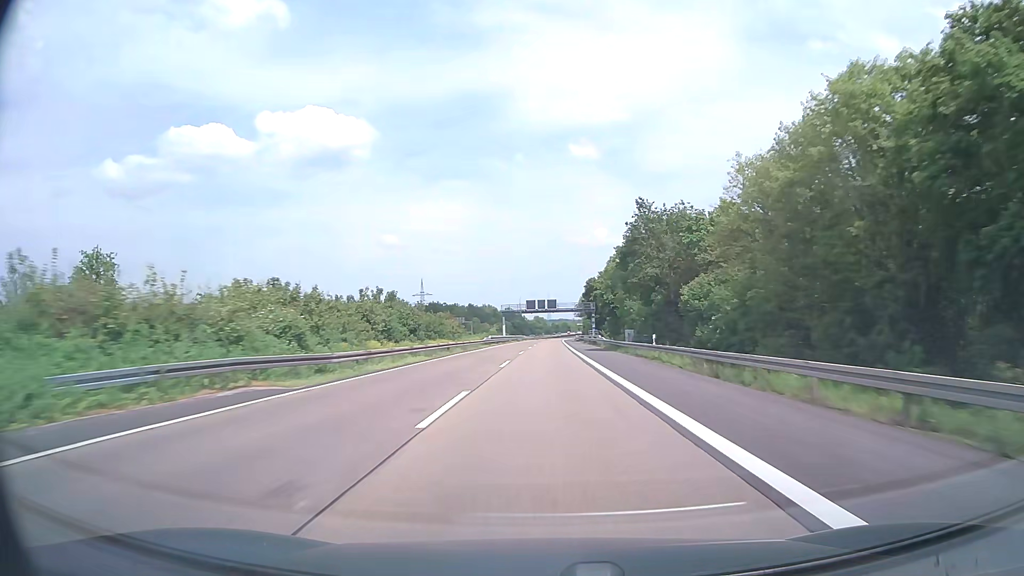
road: motorway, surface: asphalt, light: Day
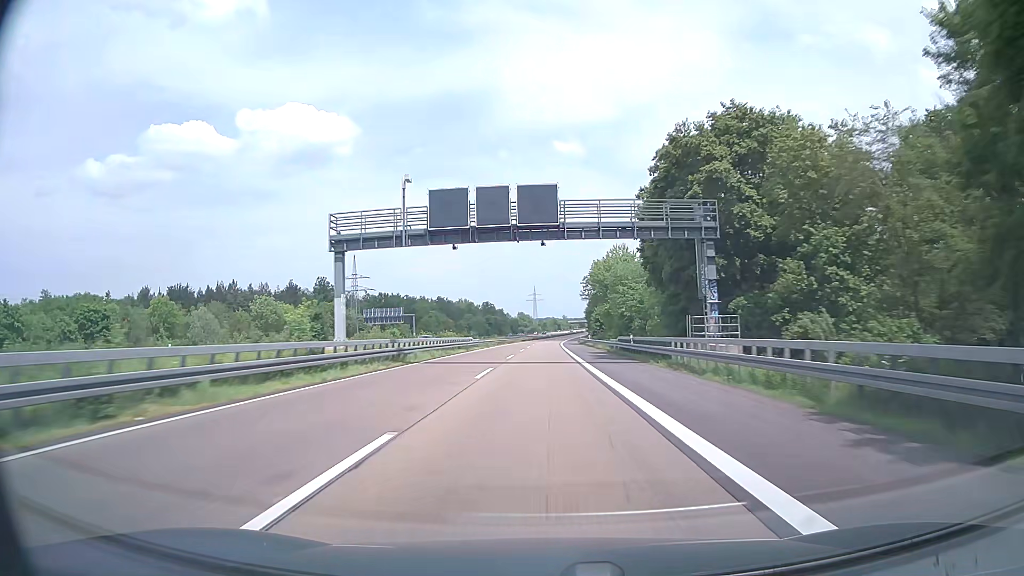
(+1.2, +95.4) m; +1°
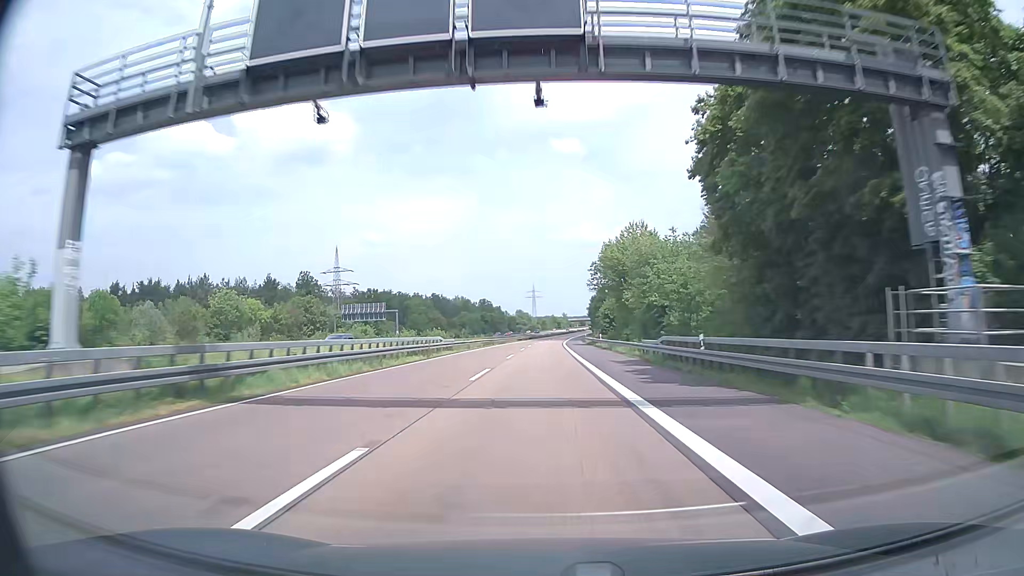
(0.0, +19.1) m; 0°
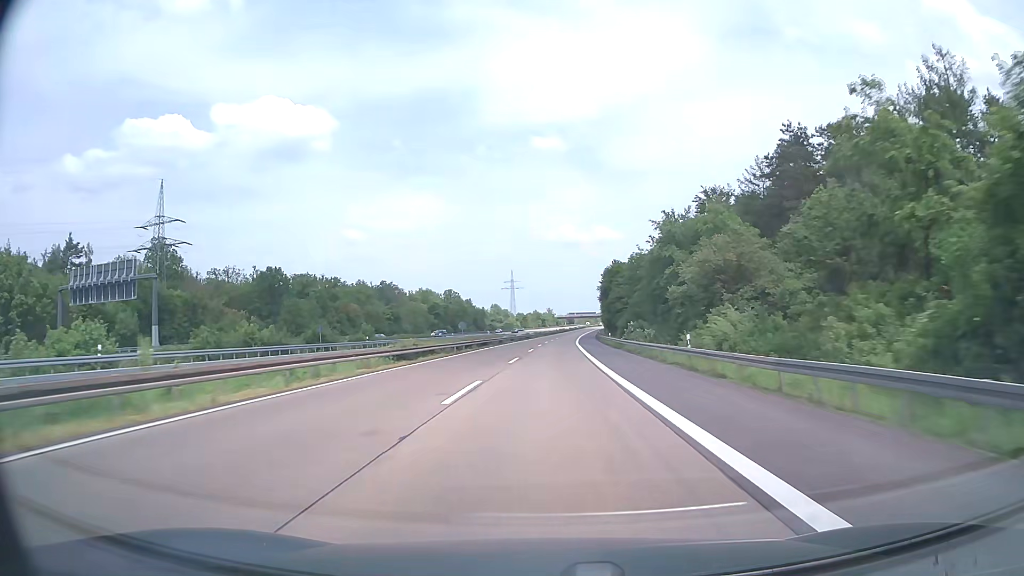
(+0.7, +95.4) m; +1°
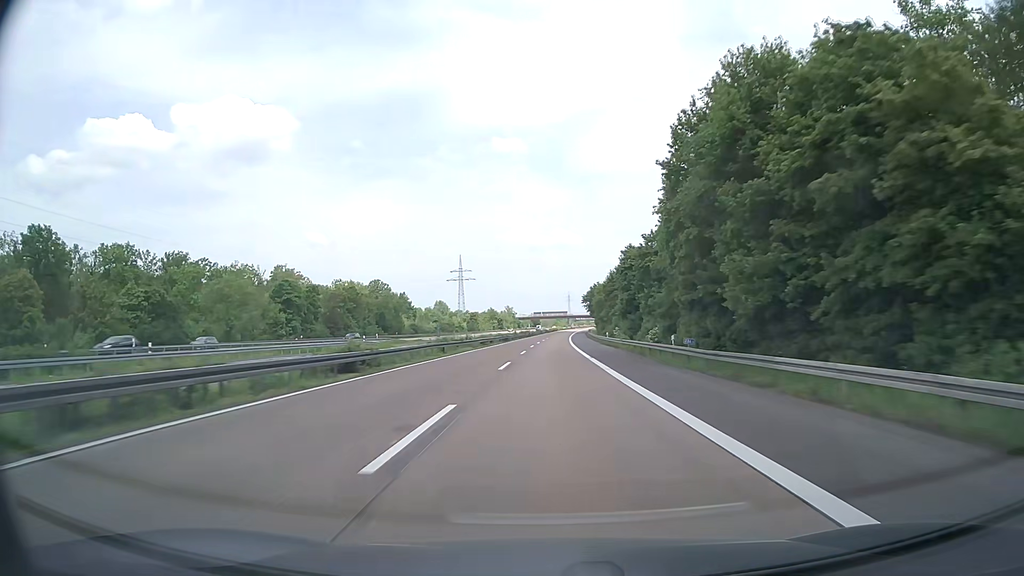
(+2.2, +95.2) m; +3°
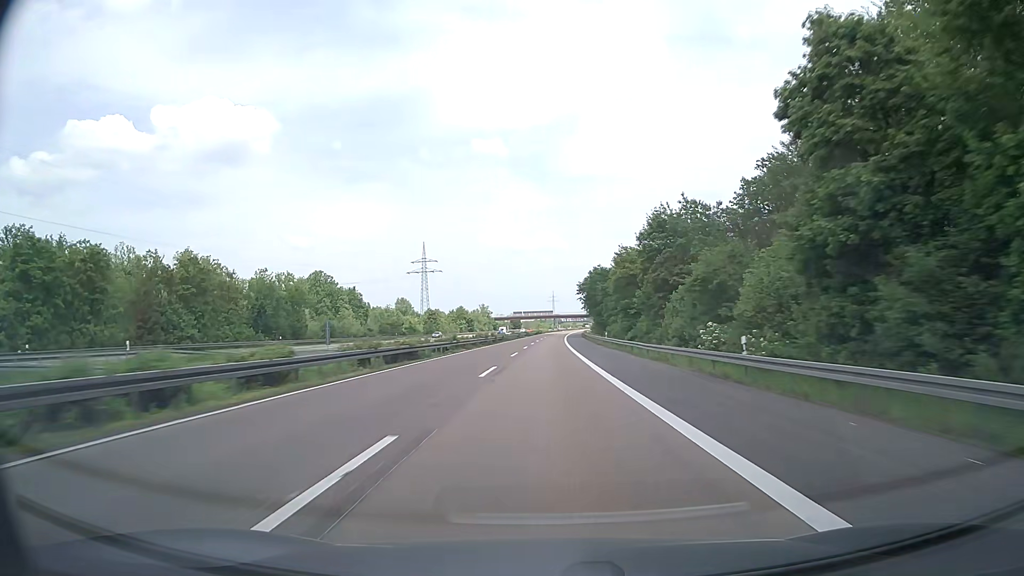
(+0.8, +56.9) m; +2°
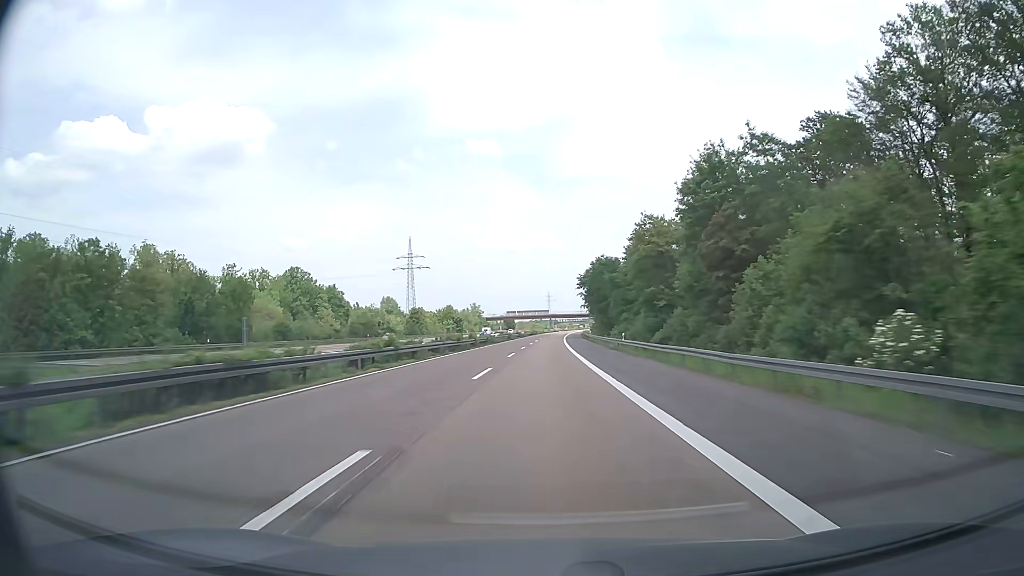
(0.0, +19.0) m; 0°
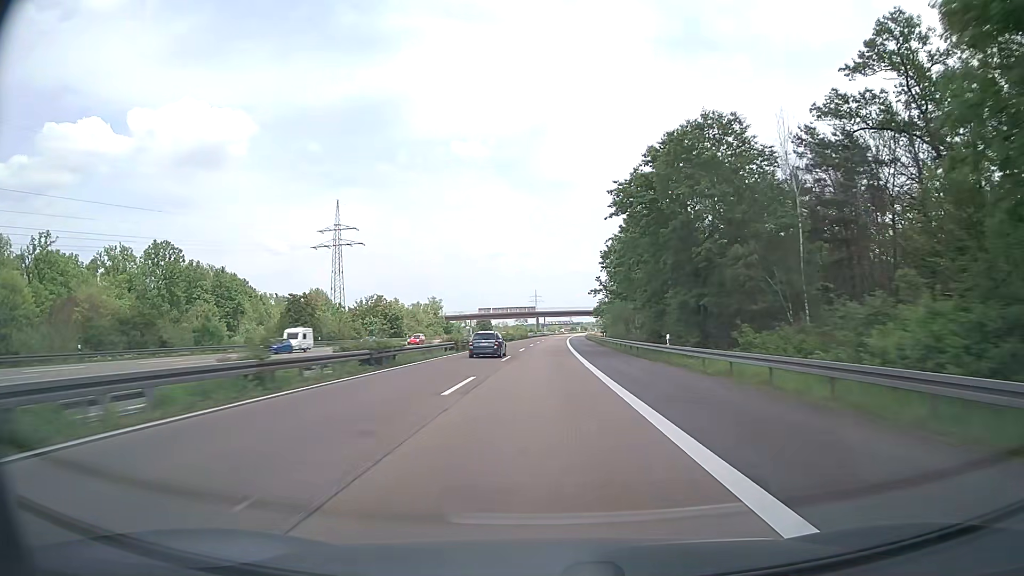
(+1.1, +76.0) m; +1°
(0, +10) (0, +20) (0, +30) (0, +40) (0, +50) (+1, +60) (+1, +70) (+1, +80) (+1, +90) (+2, +100) m
